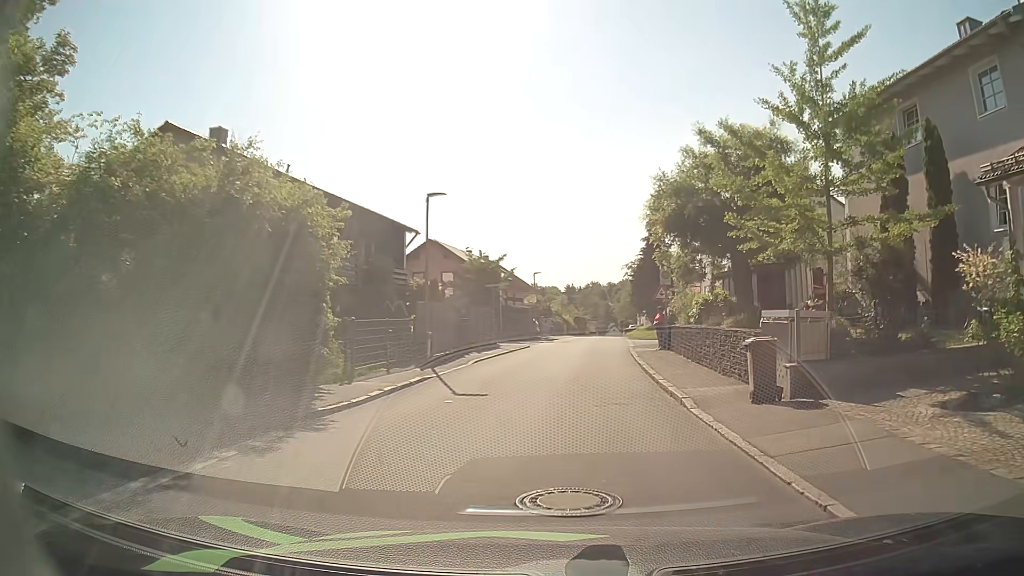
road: residential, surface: asphalt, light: Day
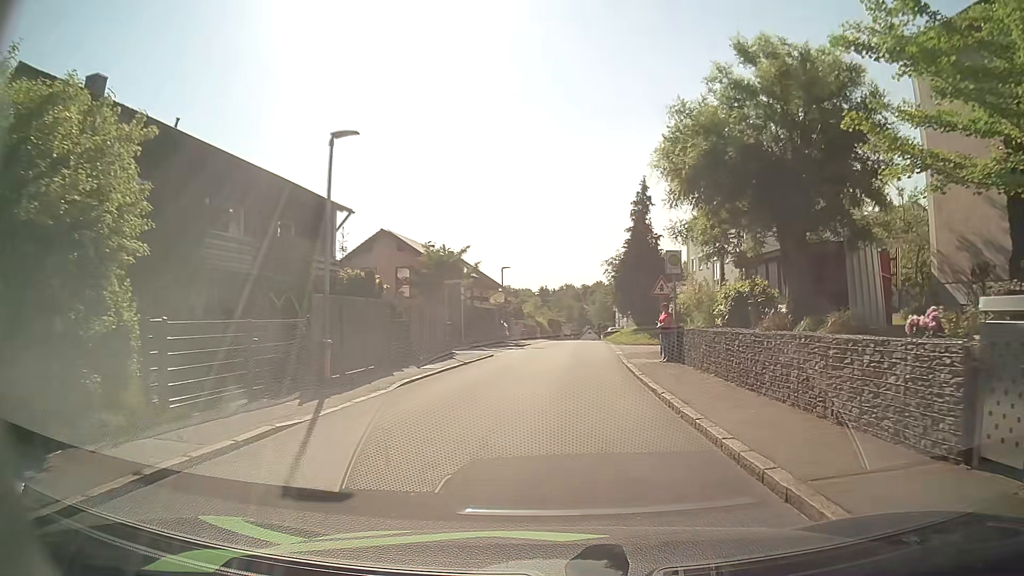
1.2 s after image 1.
(+0.2, +7.2) m; +2°
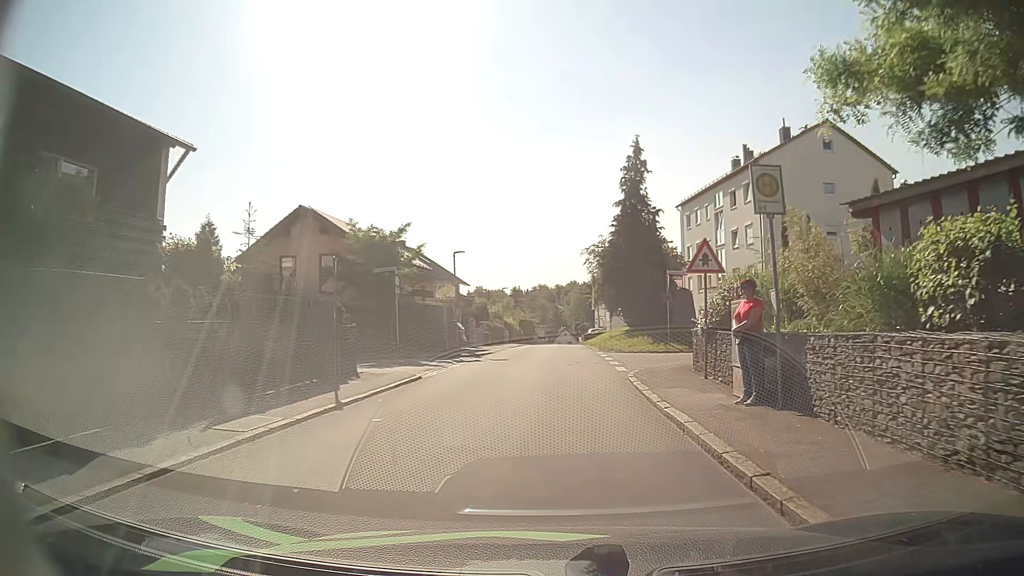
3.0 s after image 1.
(+0.4, +10.9) m; +3°
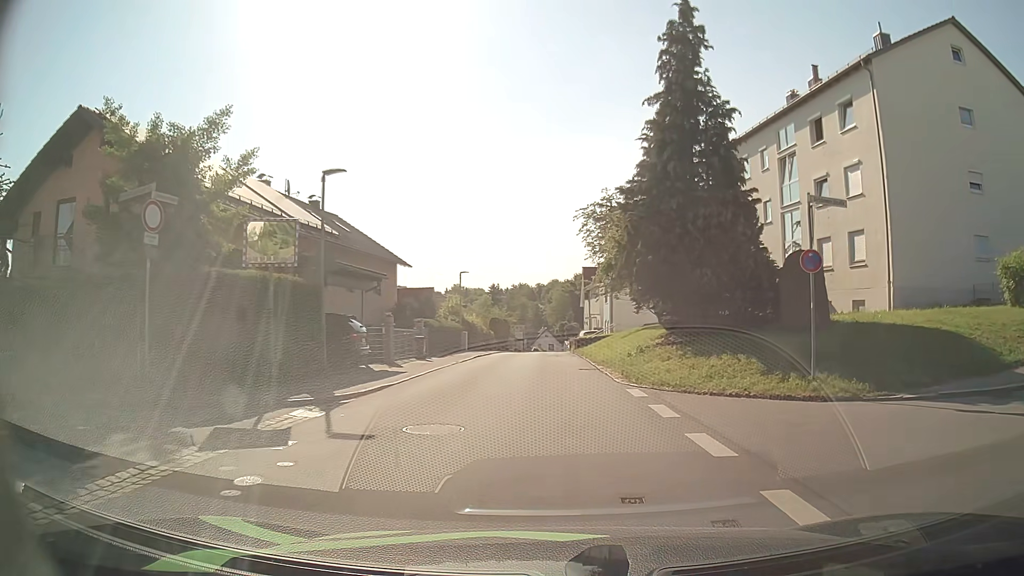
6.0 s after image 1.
(+0.2, +18.4) m; +2°
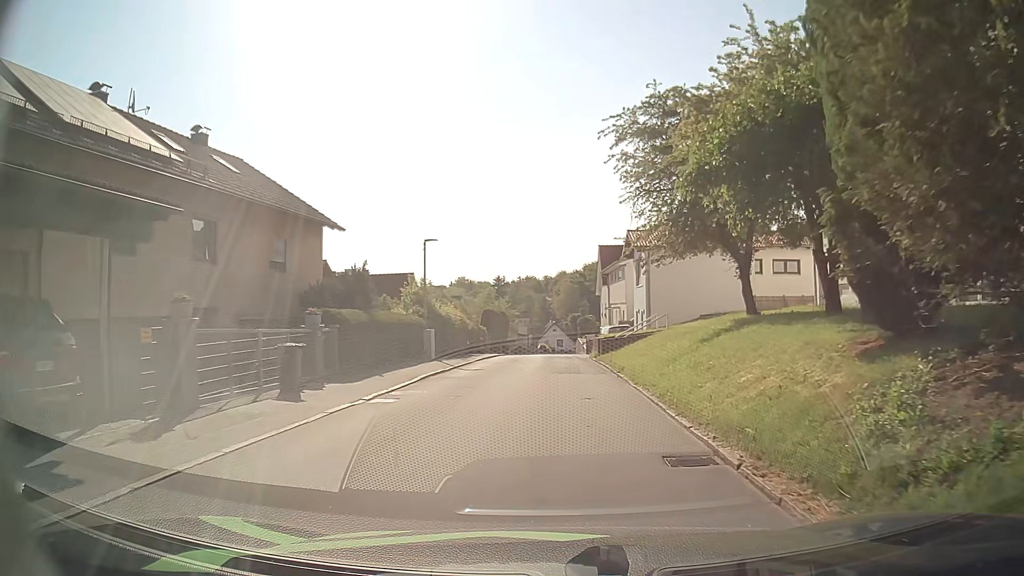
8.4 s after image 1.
(0.0, +14.9) m; 0°
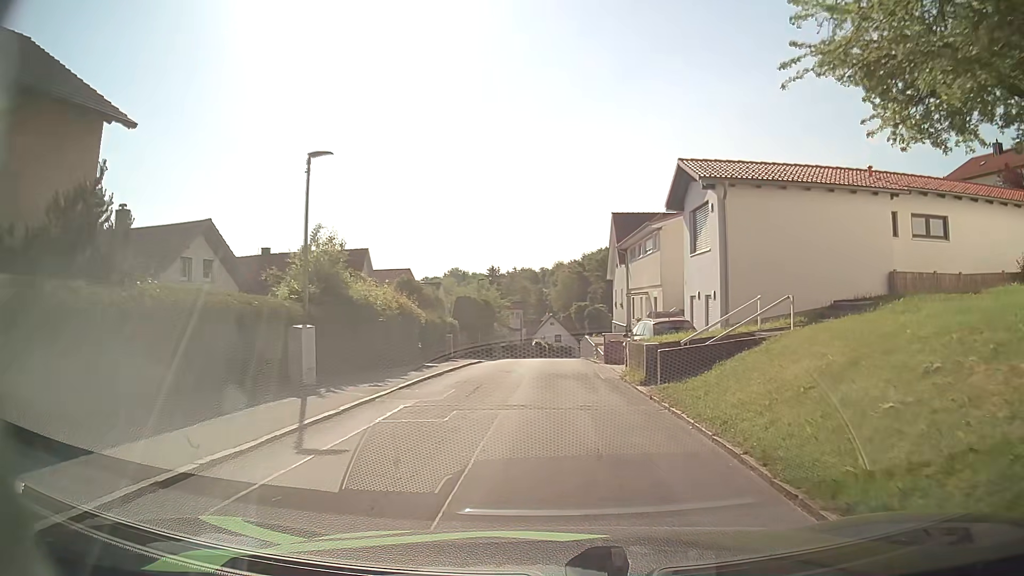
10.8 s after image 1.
(-0.3, +14.7) m; 0°
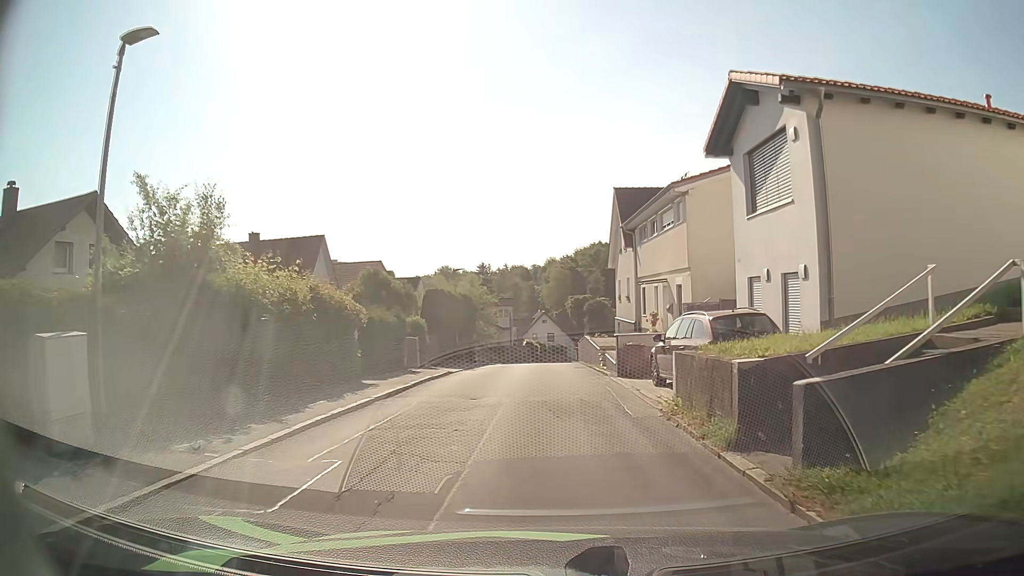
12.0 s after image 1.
(0.0, +7.6) m; +1°
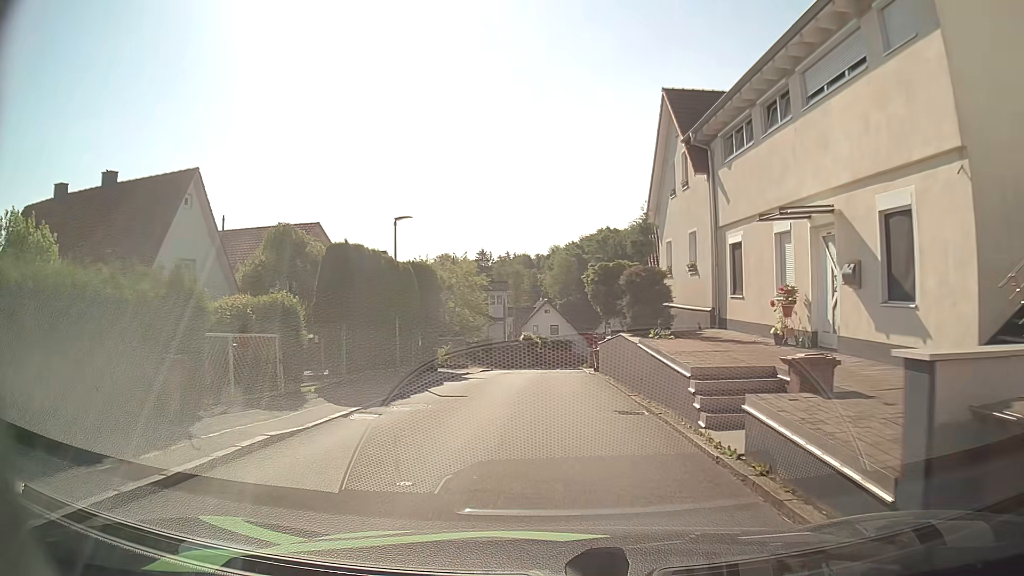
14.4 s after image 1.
(-0.3, +15.3) m; -1°
